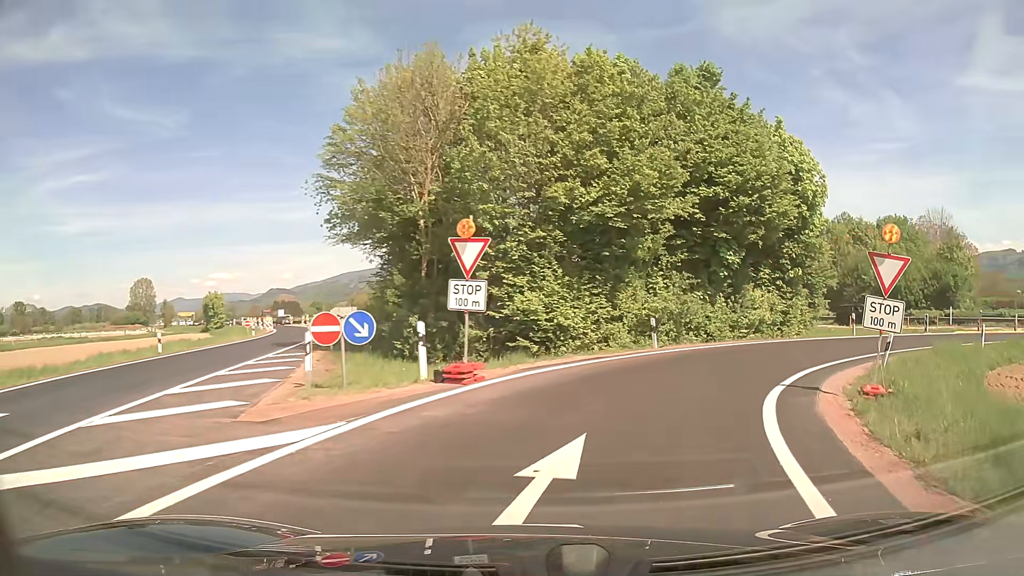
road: trunk_link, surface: asphalt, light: Day
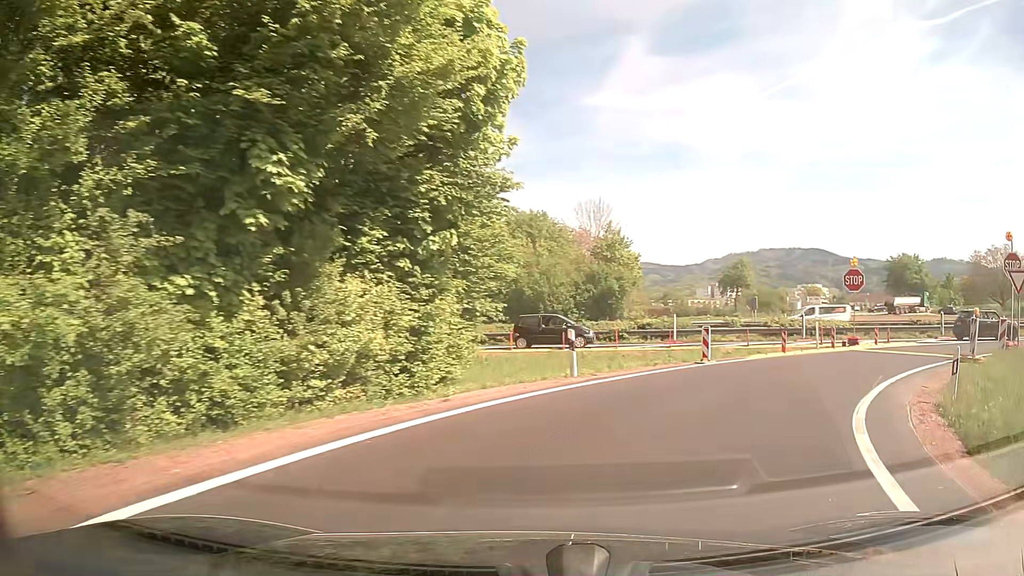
(+4.7, +16.9) m; +34°
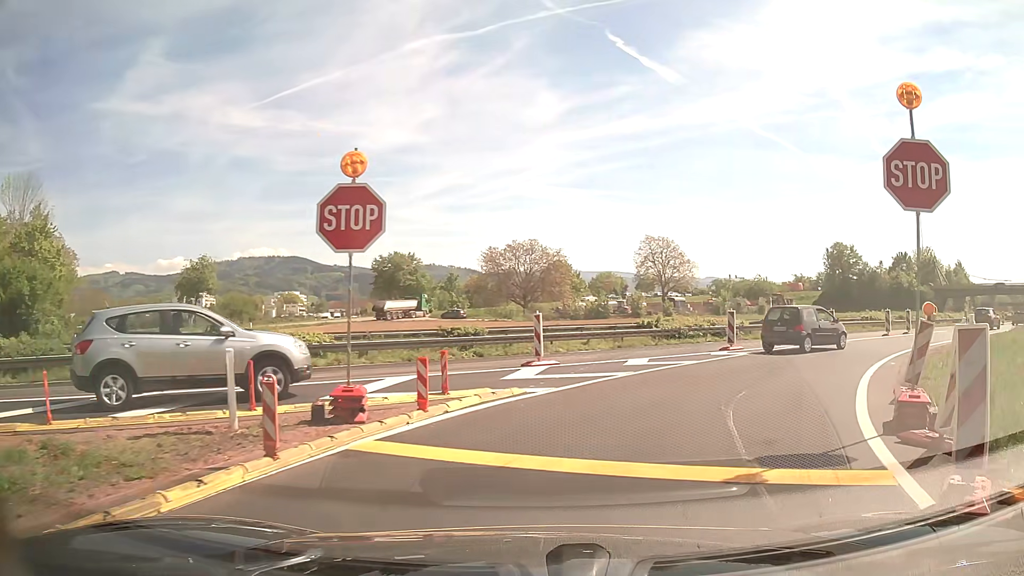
(+6.7, +15.9) m; +45°
(+2, +10) (+7, +18) (+14, +25) (+22, +32) (+30, +38) (+38, +44) (+45, +51) (+53, +57) (+61, +63) (+68, +70) m
